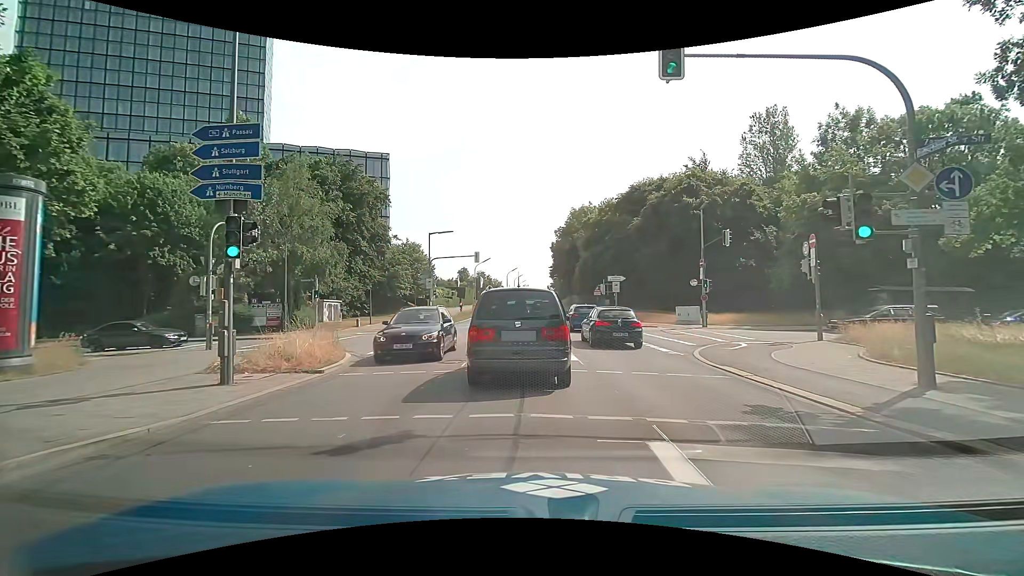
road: secondary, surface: asphalt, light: Day
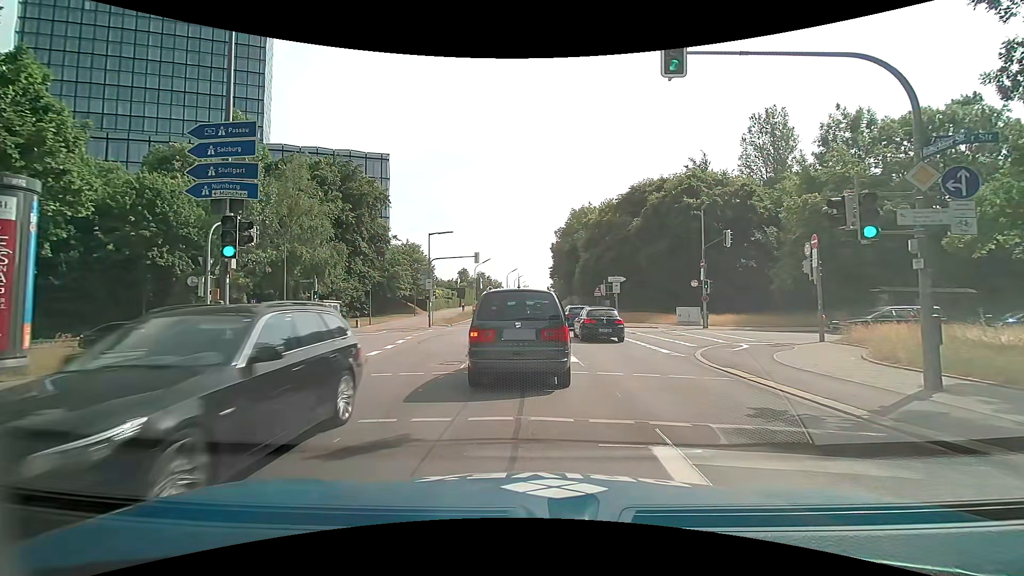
(0.0, +0.2) m; 0°
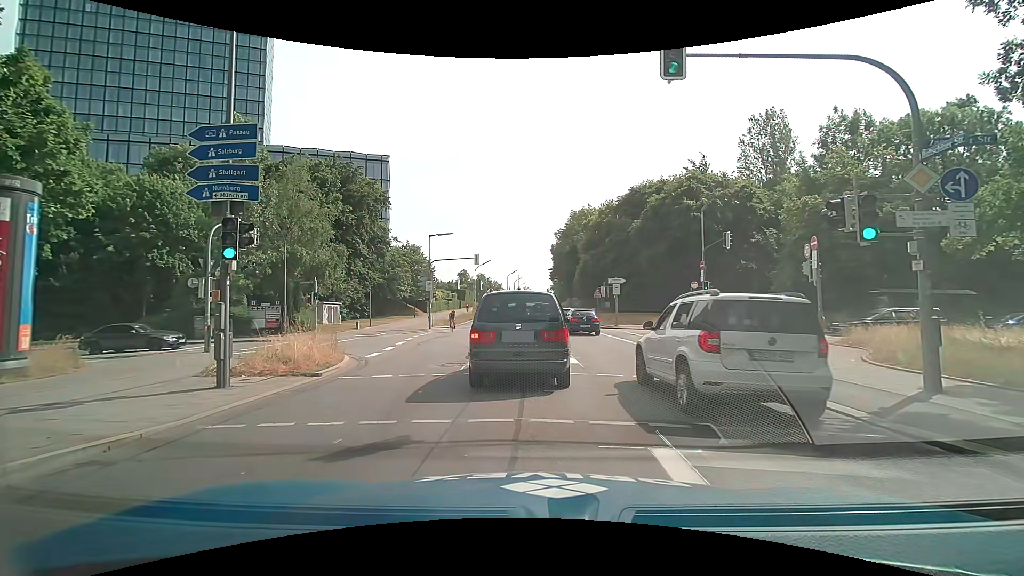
(0.0, +0.1) m; 0°
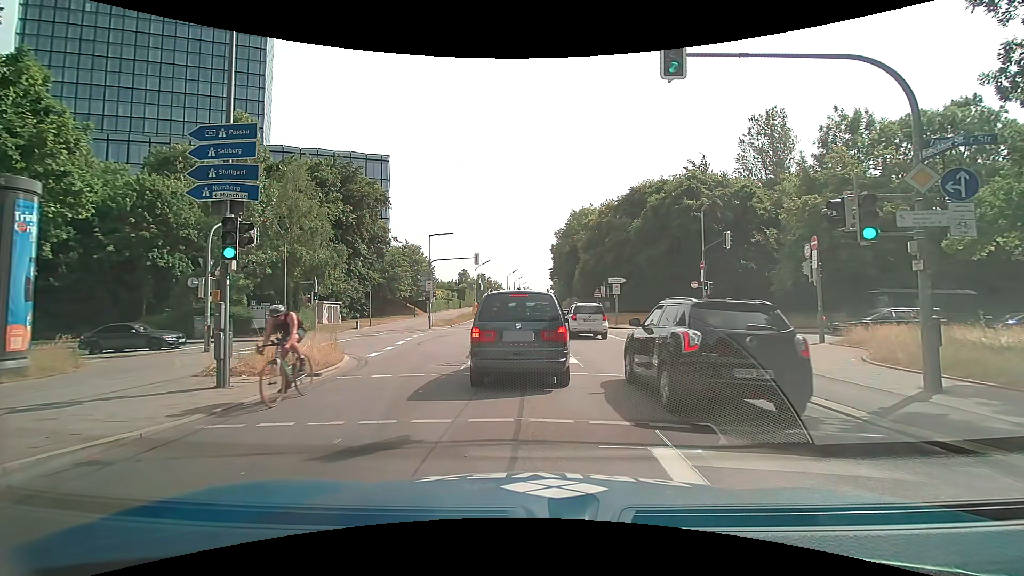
(0.0, 0.0) m; 0°
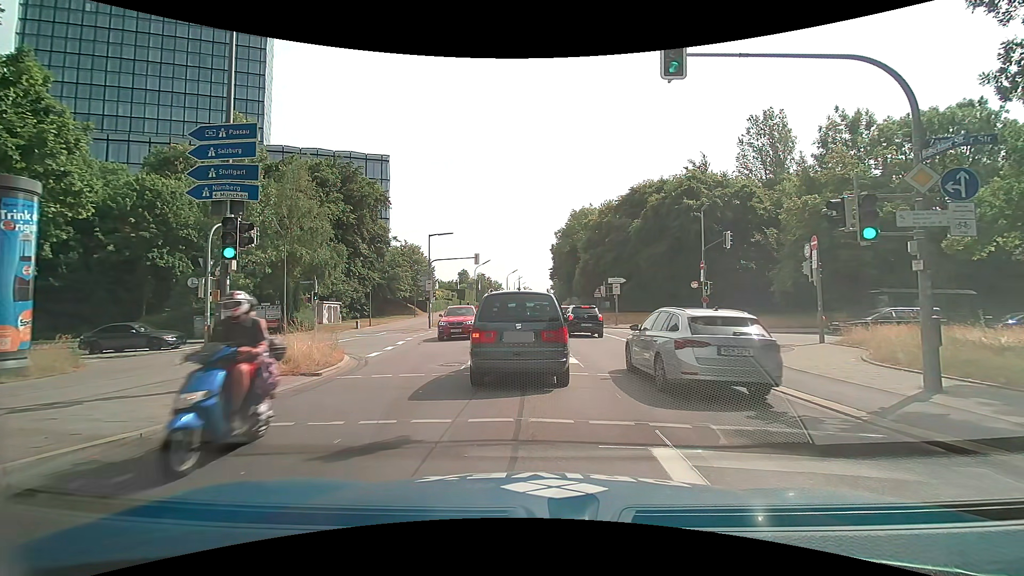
(0.0, 0.0) m; 0°
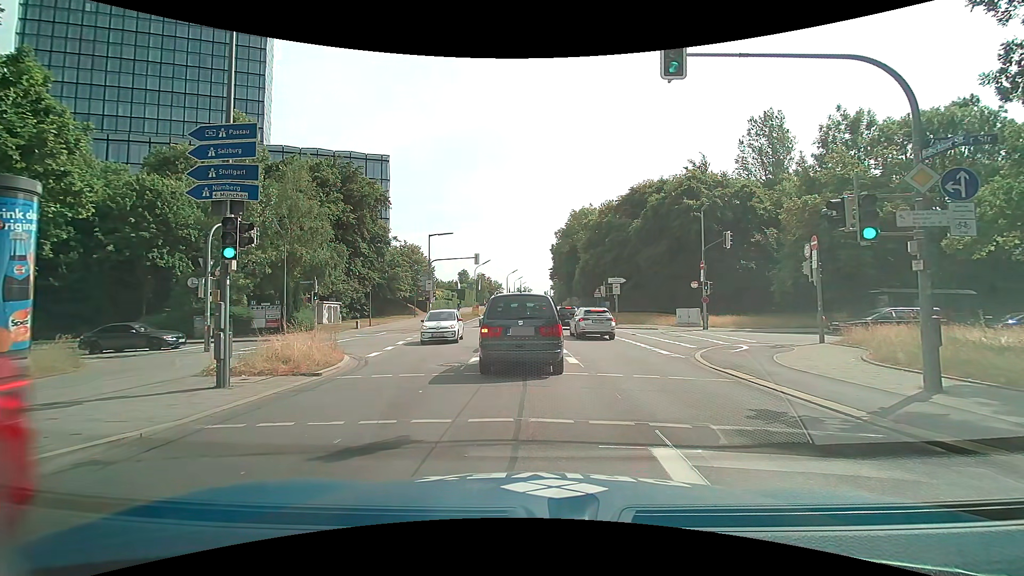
(0.0, 0.0) m; 0°
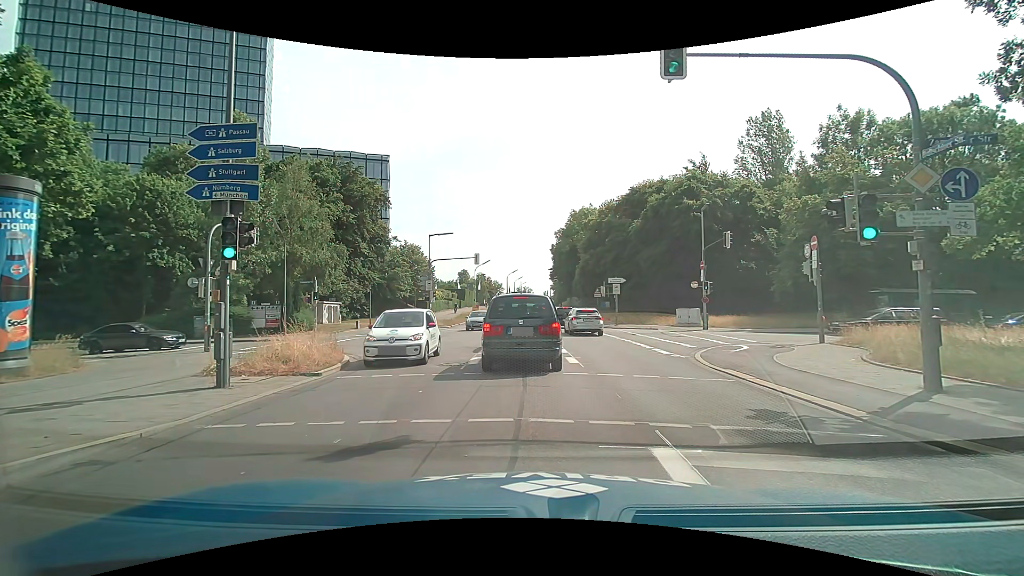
(0.0, 0.0) m; 0°
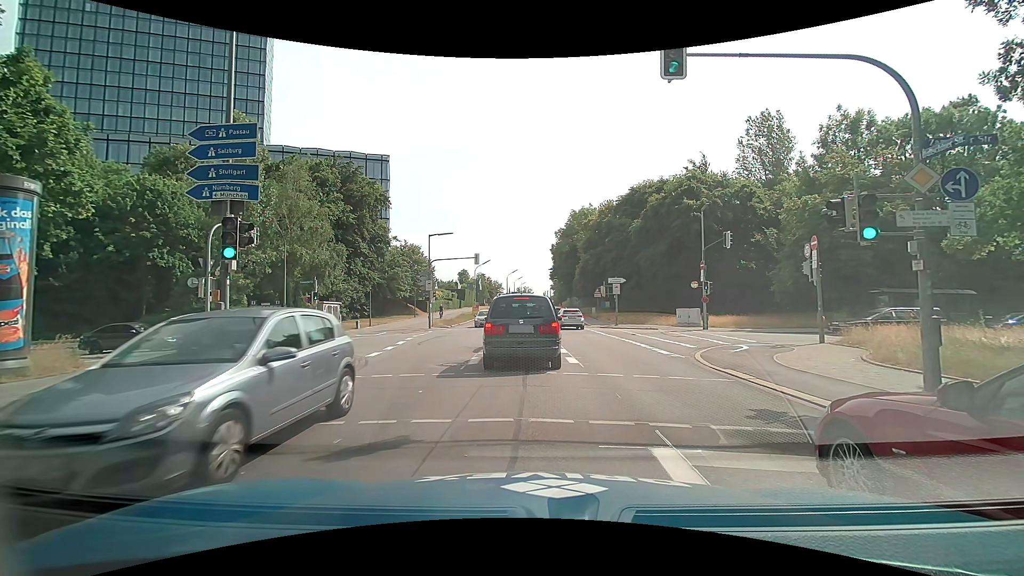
(0.0, 0.0) m; 0°
